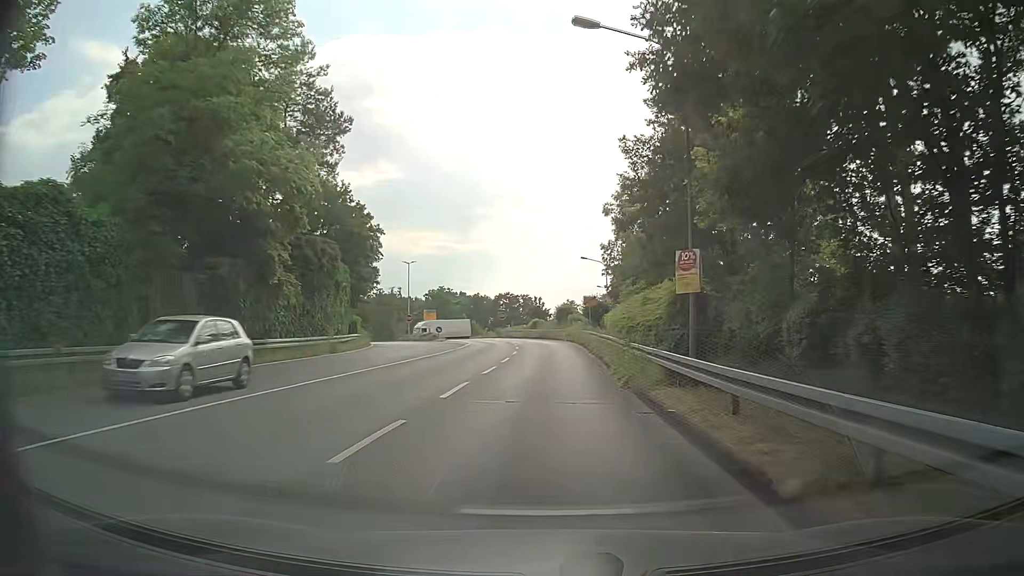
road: unclassified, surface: asphalt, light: Day
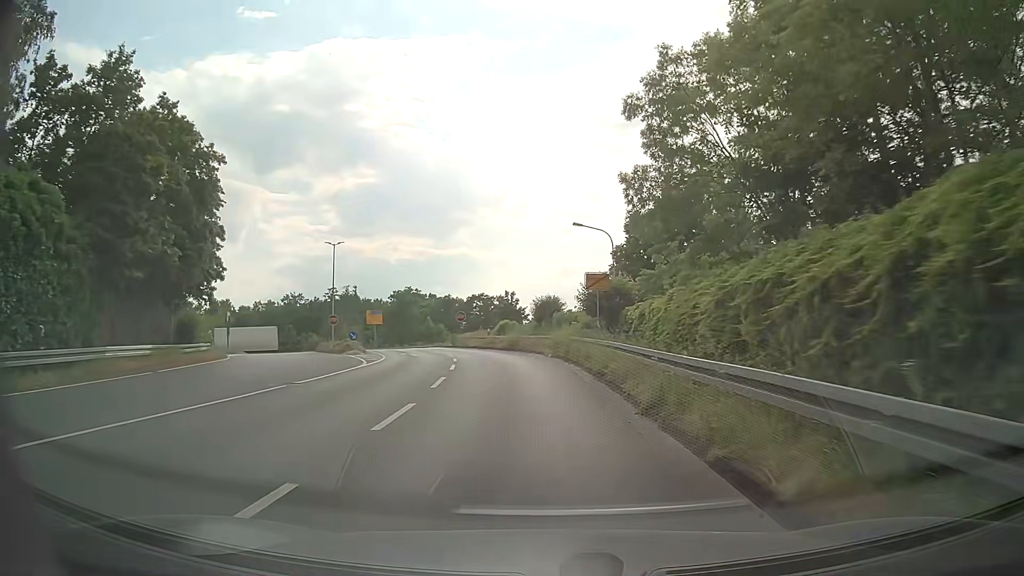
(+0.4, +22.7) m; +2°
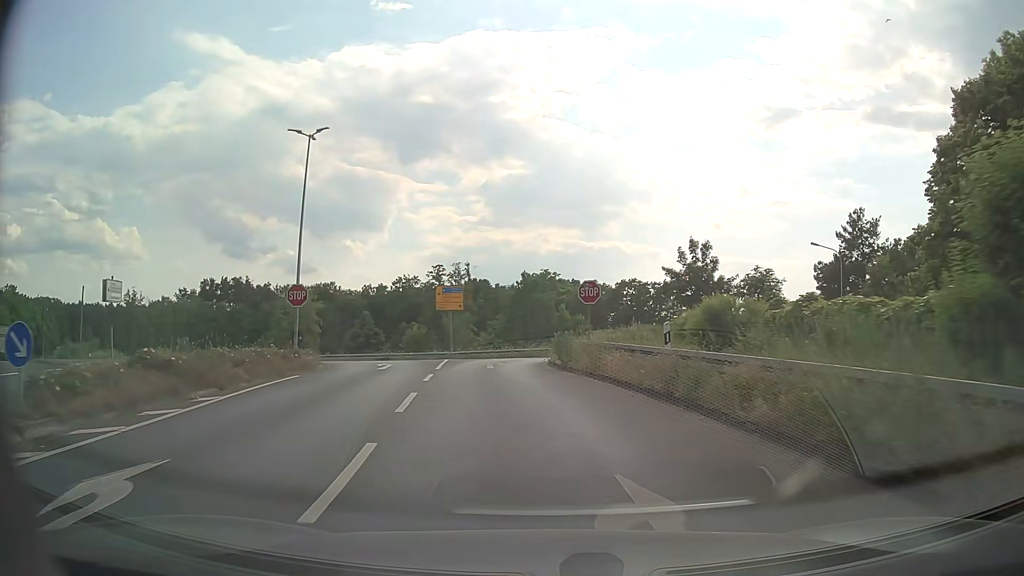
(-3.3, +34.5) m; -13°
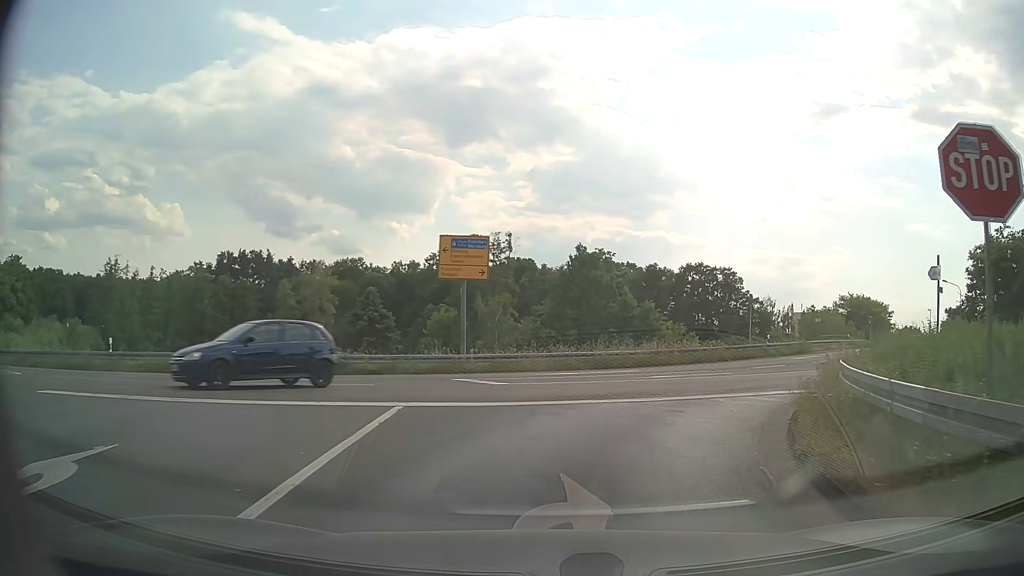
(-1.4, +20.7) m; -3°
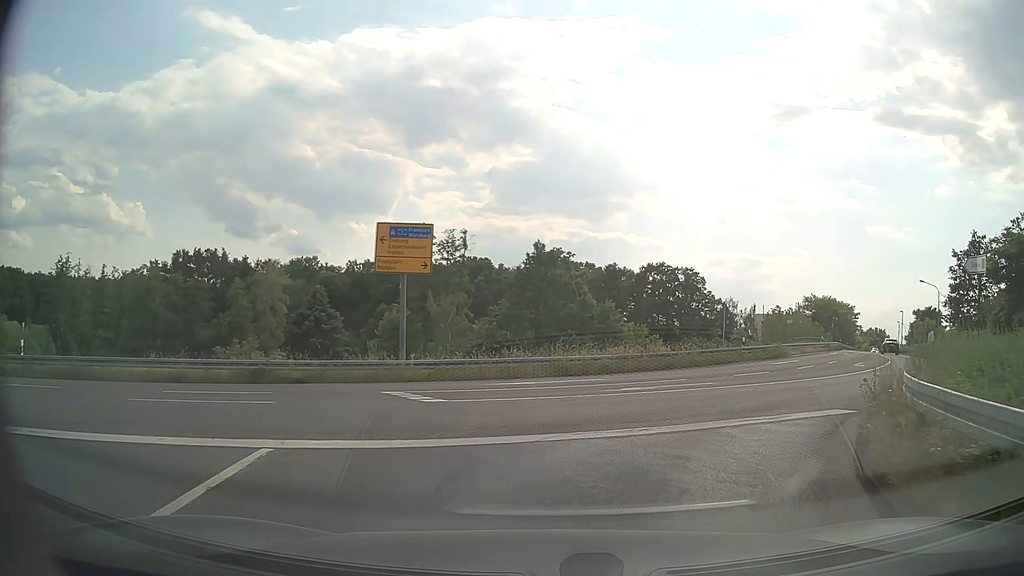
(+0.1, +3.4) m; +2°
(+2, +10) (+8, +18) (+15, +25) (+21, +33) (+26, +42) (+30, +51) (+35, +60) (+40, +68) (+44, +77) (+49, +86) m
